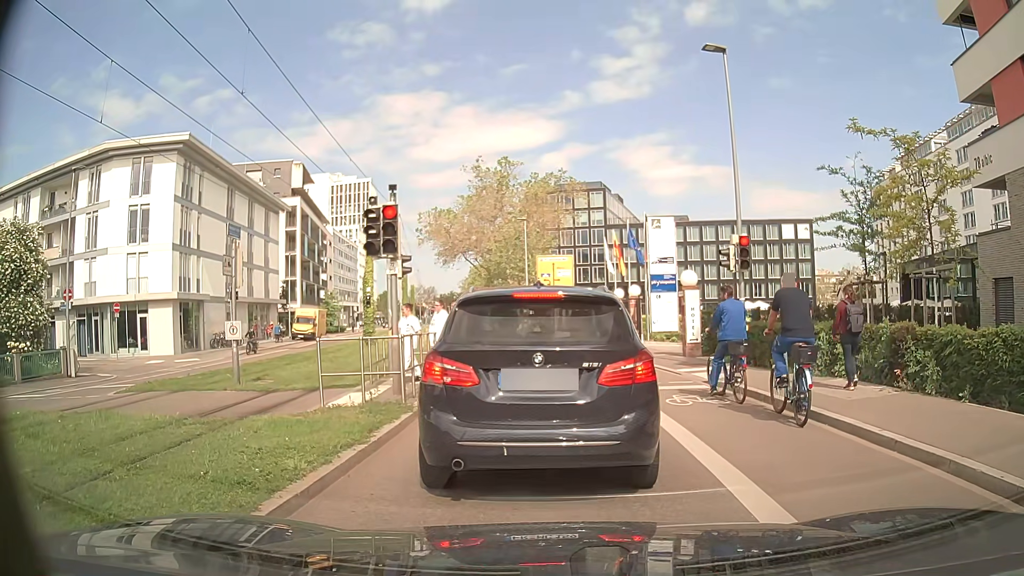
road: secondary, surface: asphalt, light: Day
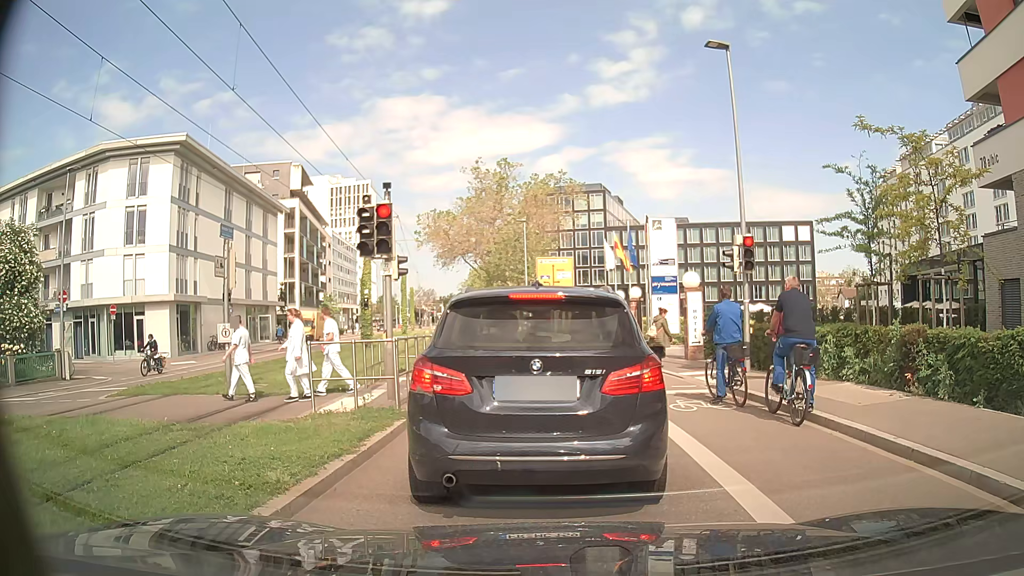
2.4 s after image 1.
(0.0, +0.4) m; 0°
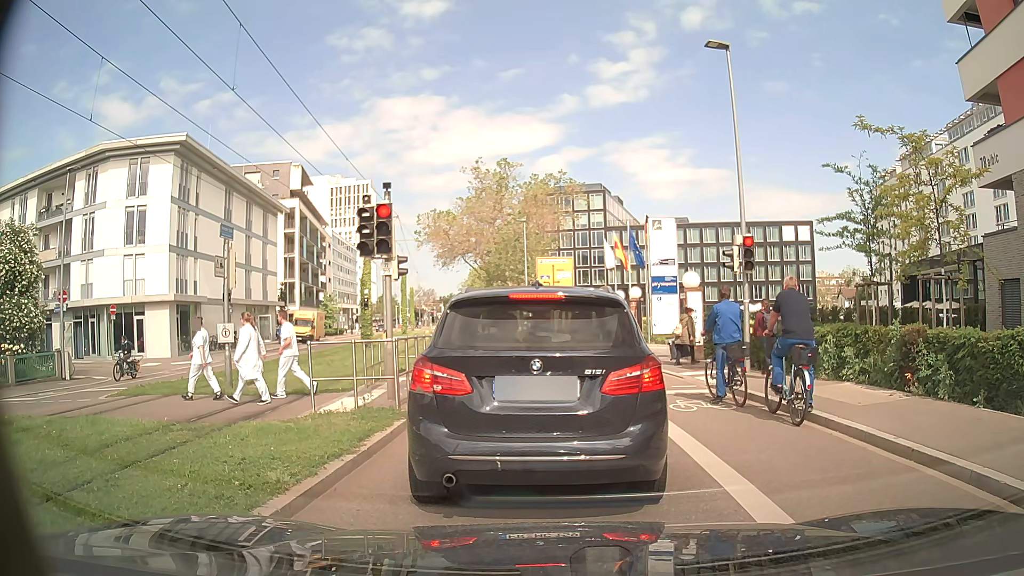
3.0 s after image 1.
(0.0, 0.0) m; 0°
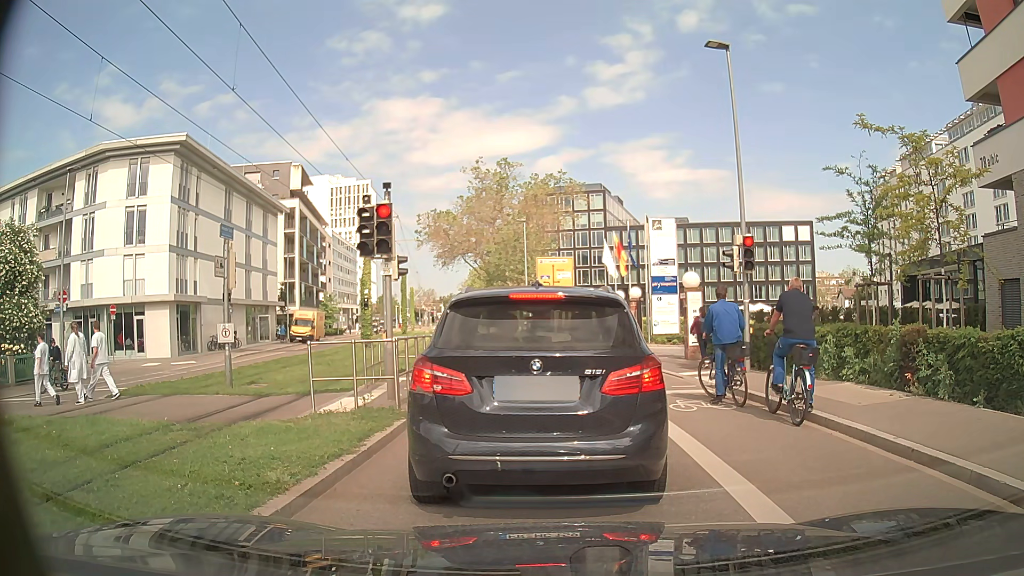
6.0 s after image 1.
(0.0, 0.0) m; 0°
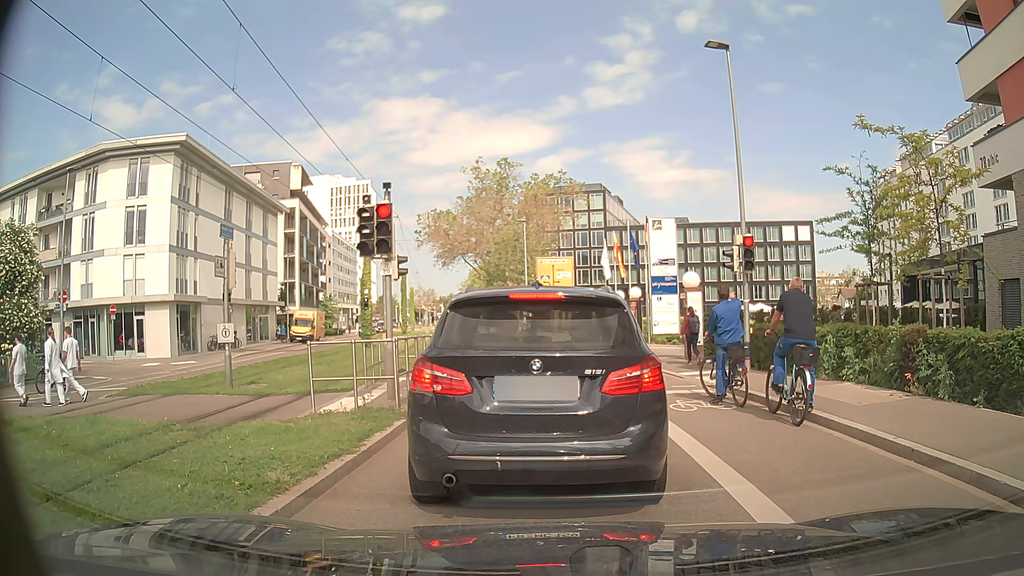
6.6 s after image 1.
(0.0, 0.0) m; 0°
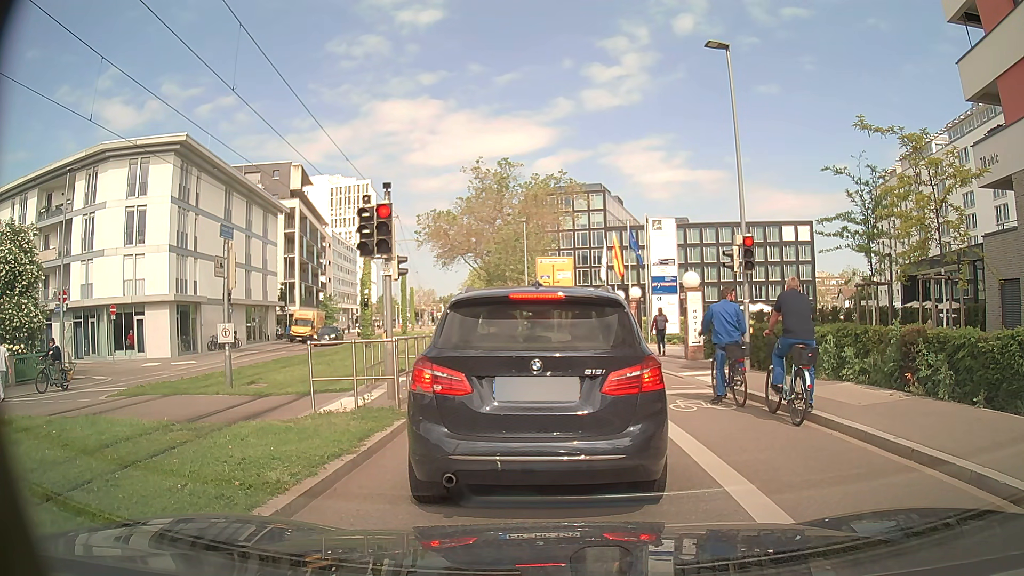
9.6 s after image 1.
(0.0, 0.0) m; 0°
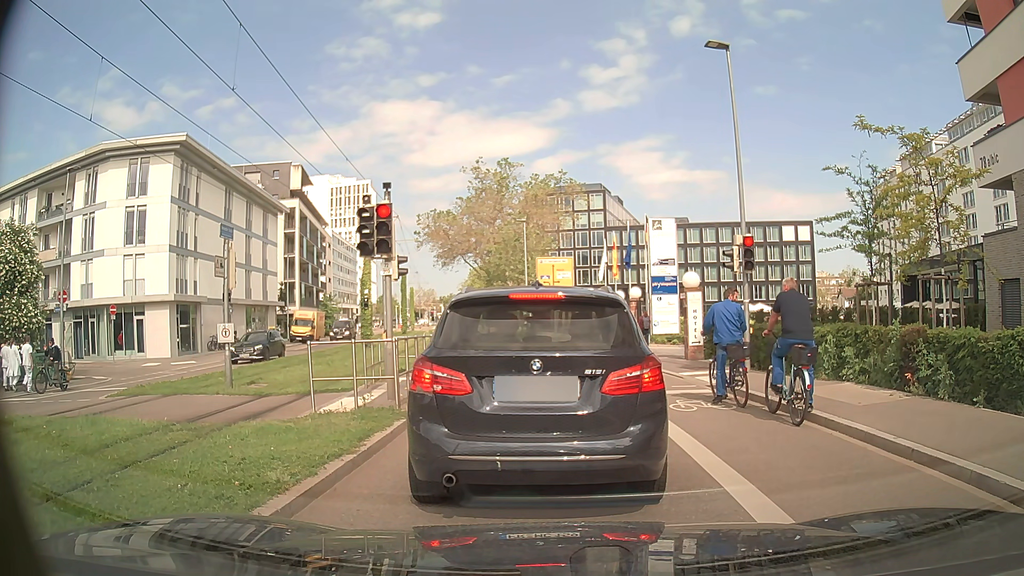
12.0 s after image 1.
(0.0, 0.0) m; 0°
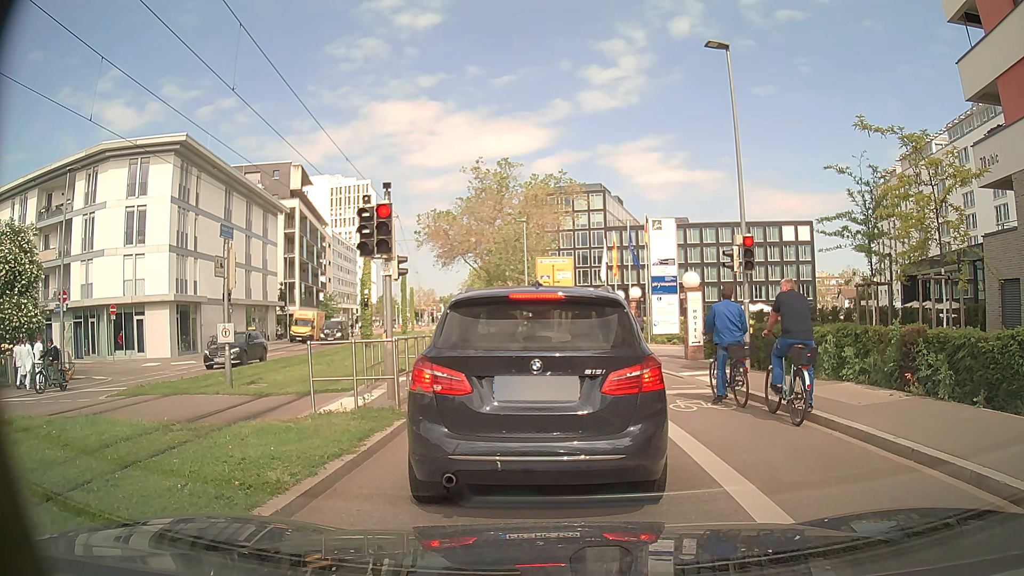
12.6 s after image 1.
(0.0, 0.0) m; 0°
